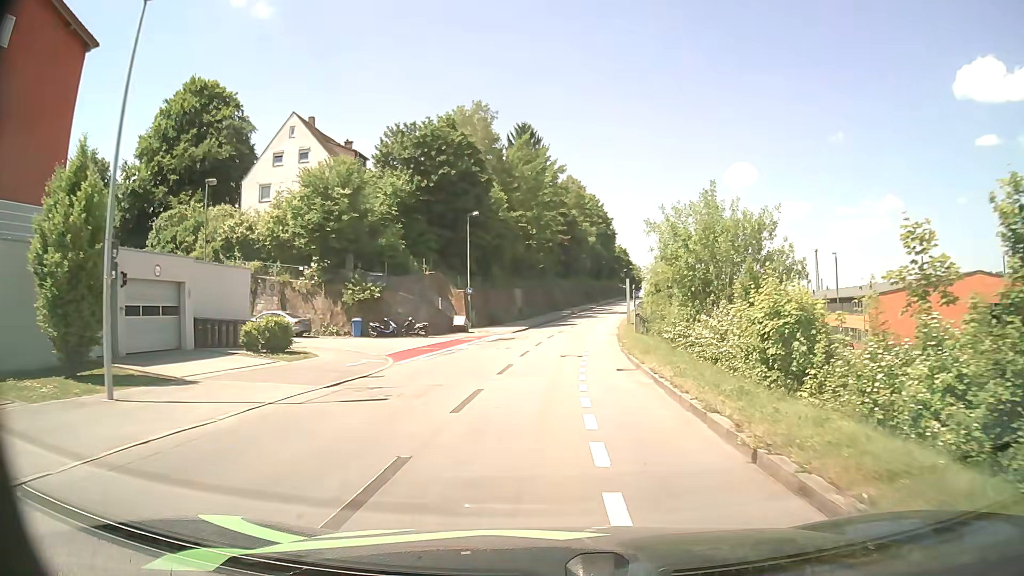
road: residential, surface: asphalt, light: Day
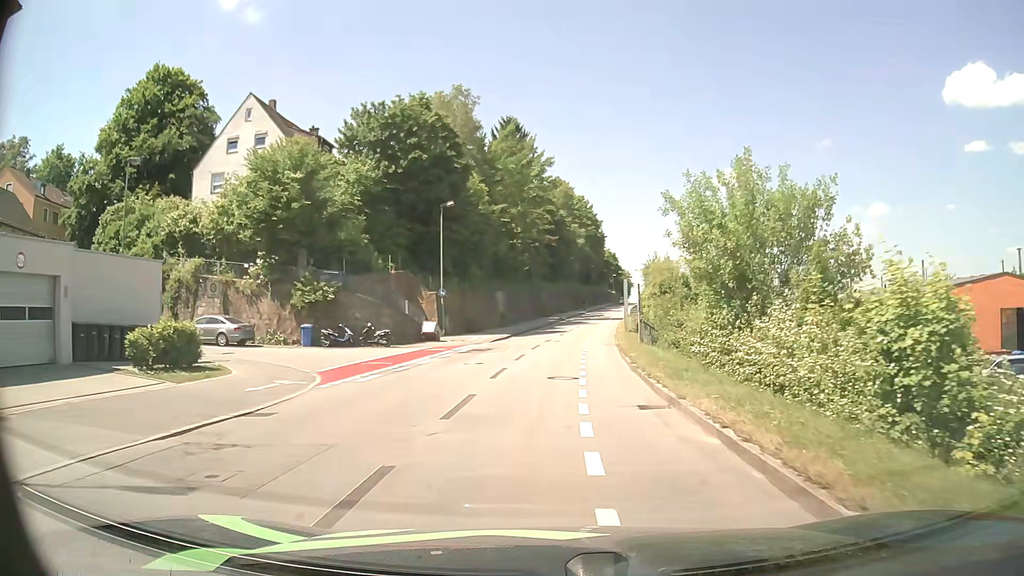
(+0.1, +6.3) m; +1°
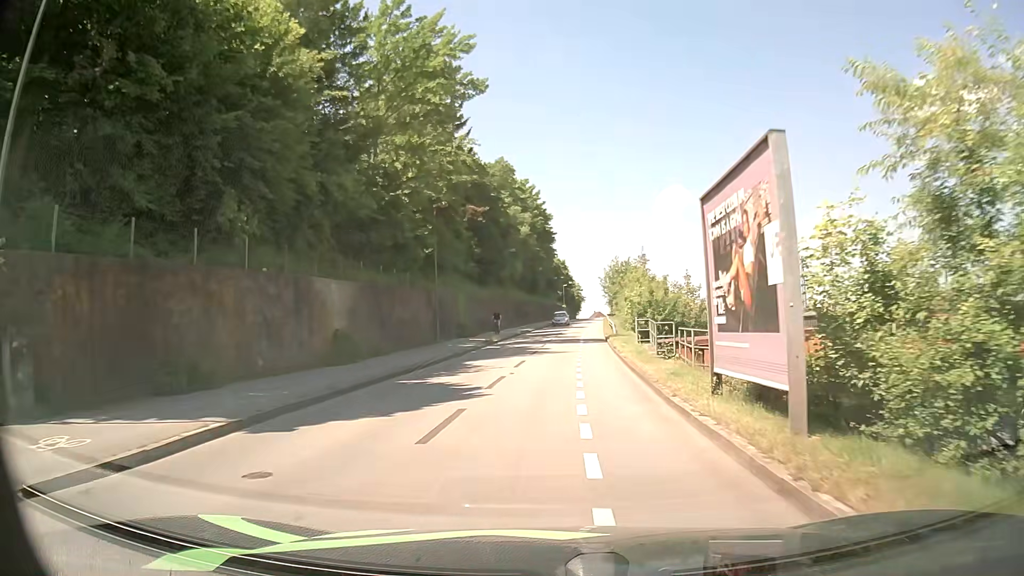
(+1.6, +32.5) m; +5°
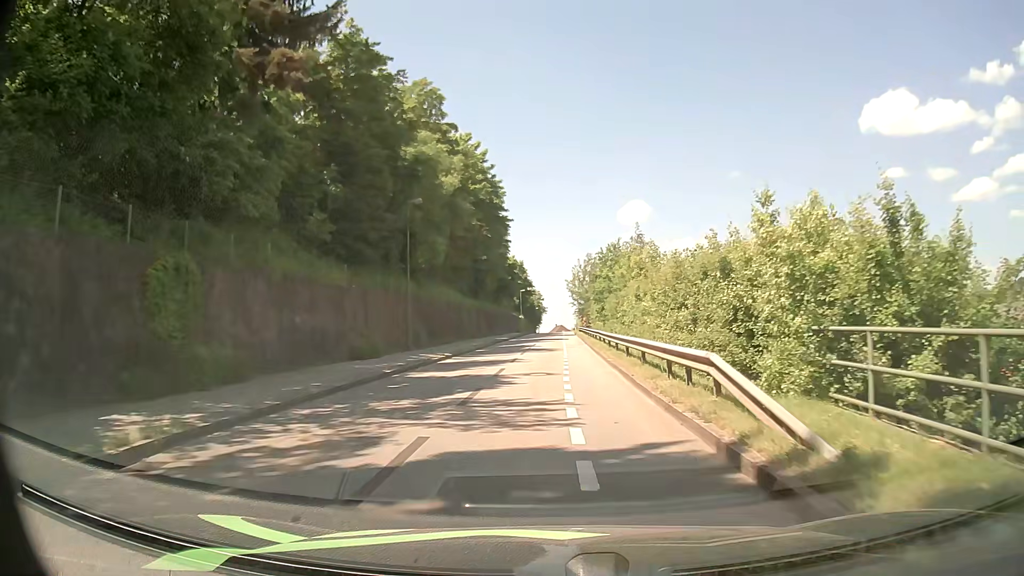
(+1.1, +32.7) m; +4°
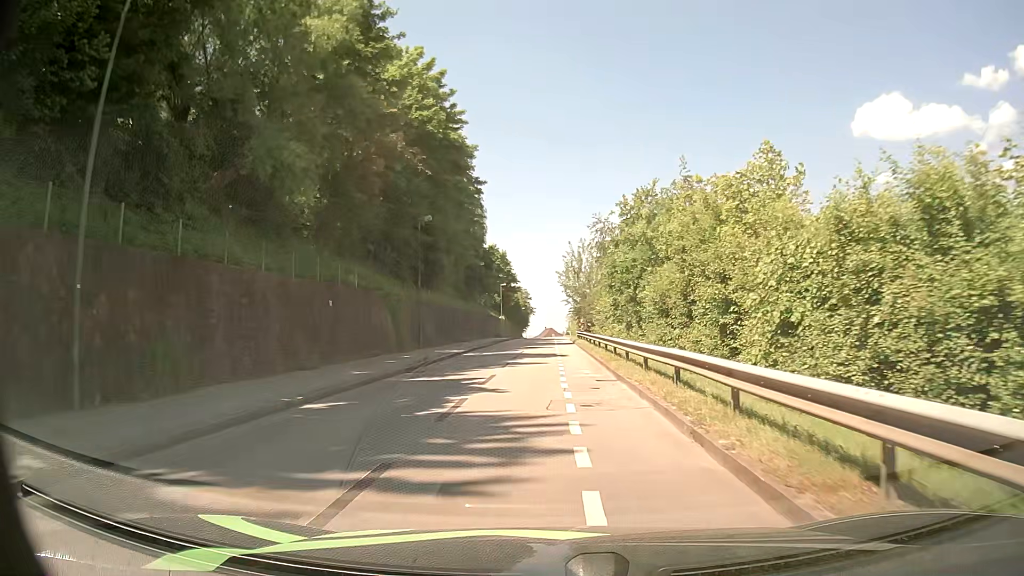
(+0.1, +25.4) m; +1°
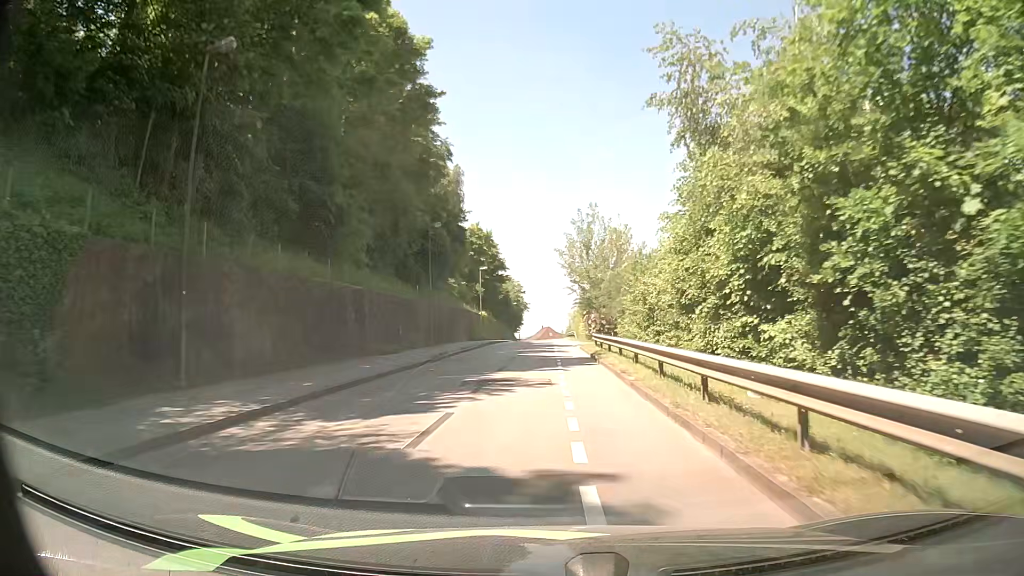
(-0.3, +26.5) m; -1°
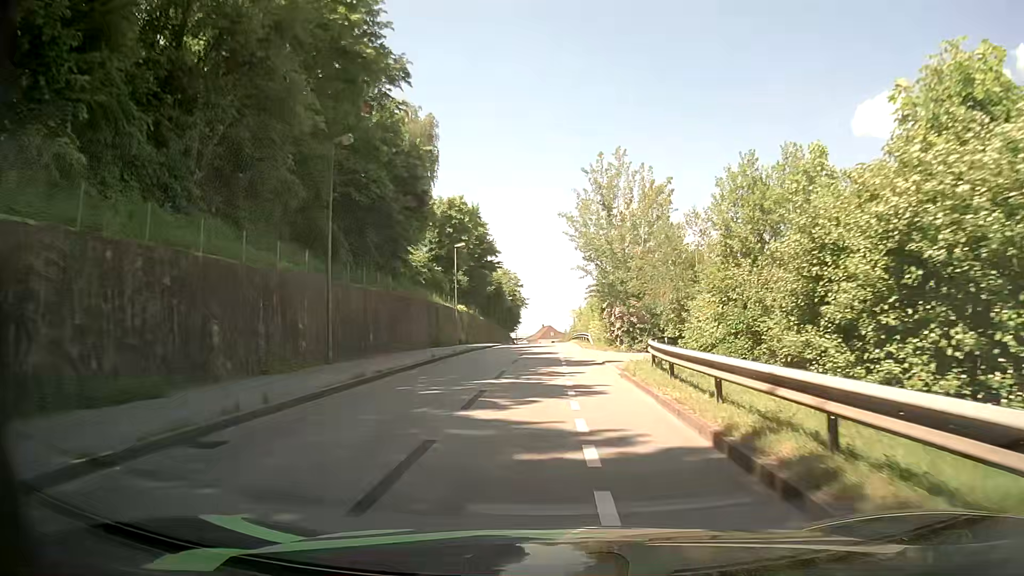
(+0.2, +20.6) m; 0°
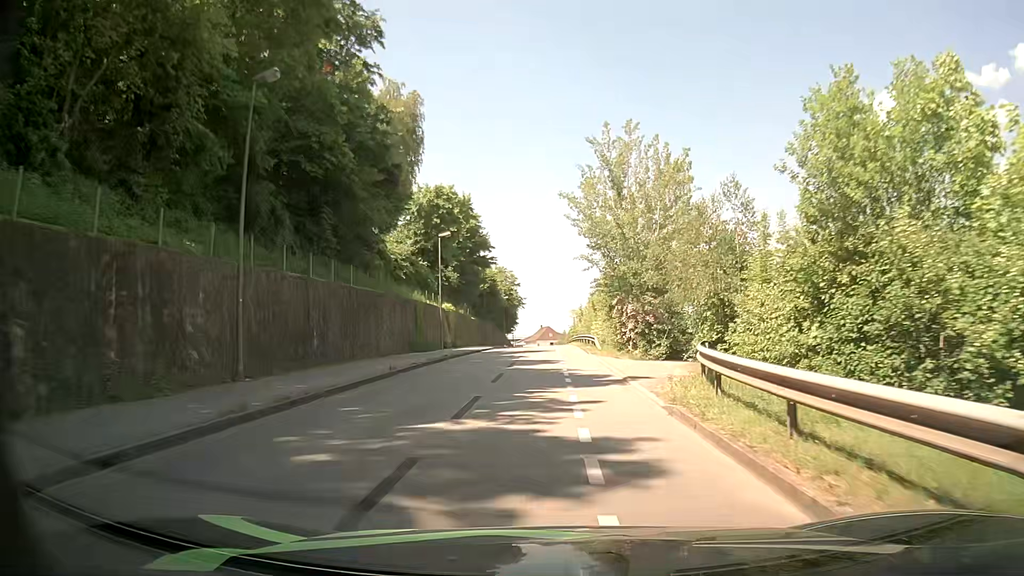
(+0.1, +7.0) m; +1°
(0, +10) (0, +20) (0, +30) (0, +40) (0, +50) (0, +60) (0, +70) (0, +80) (0, +90) (0, +100) m
